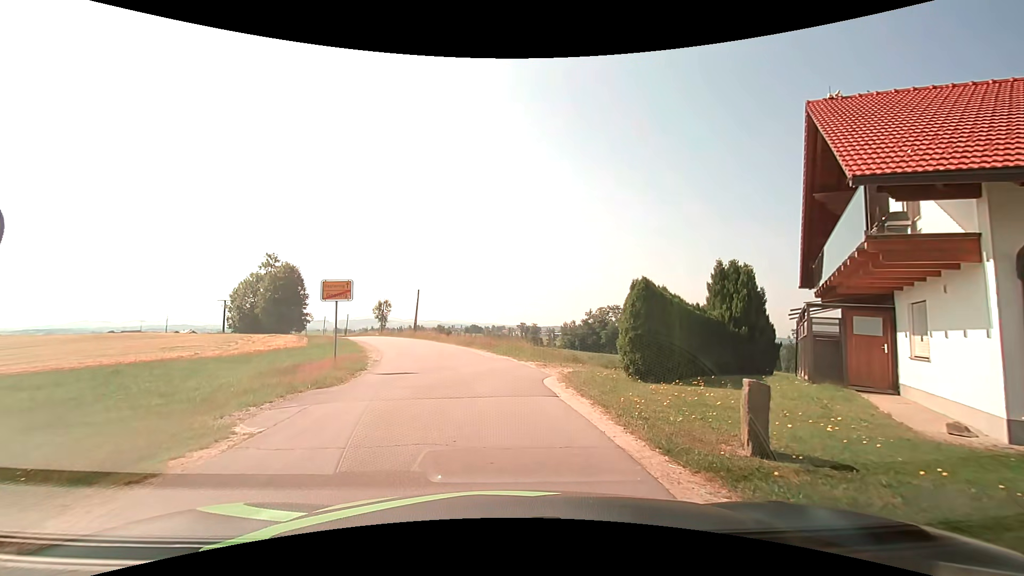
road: residential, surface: asphalt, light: Day
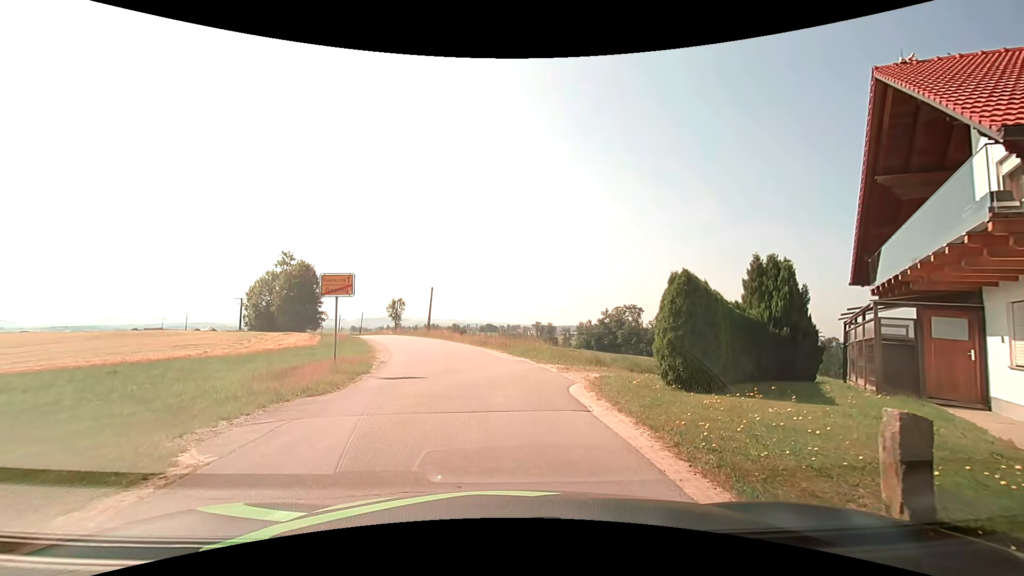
(0.0, +1.6) m; -2°
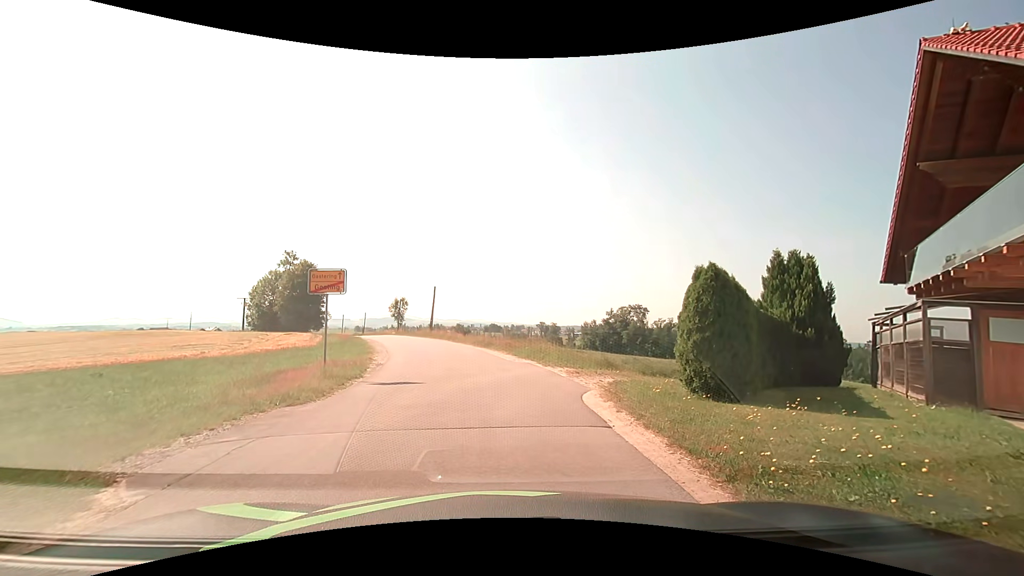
(0.0, +1.1) m; -1°
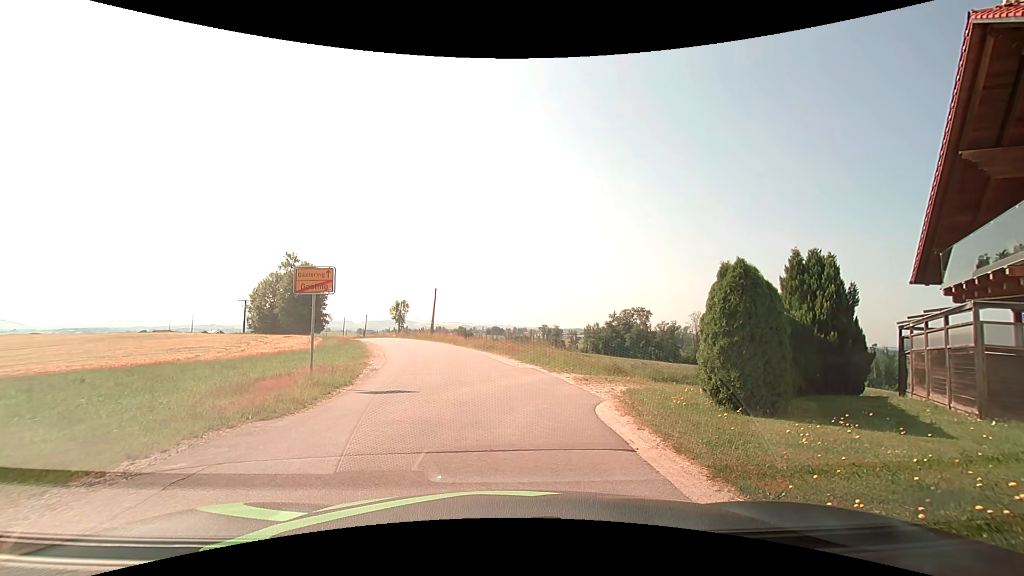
(0.0, +1.1) m; 0°
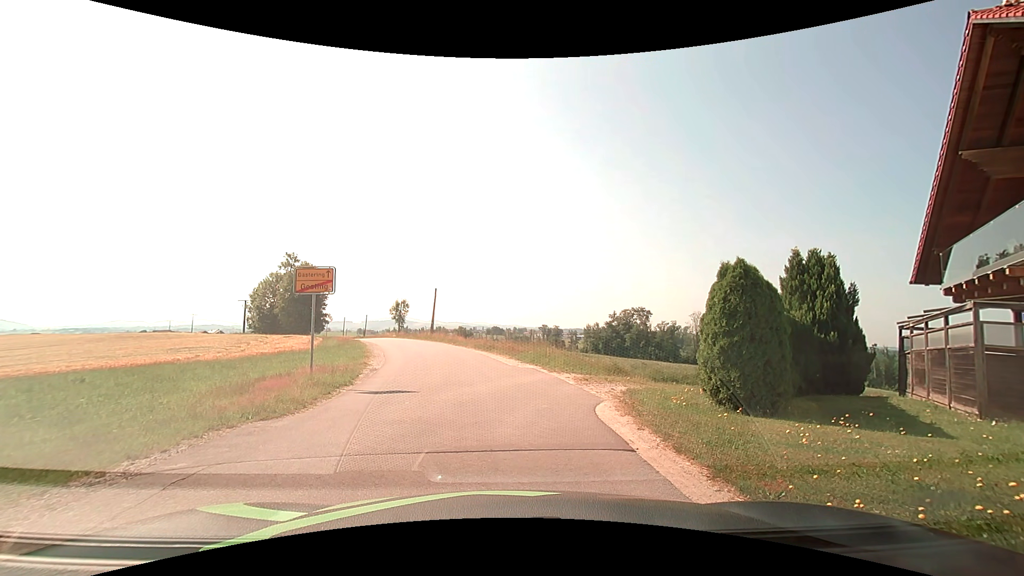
(0.0, 0.0) m; 0°
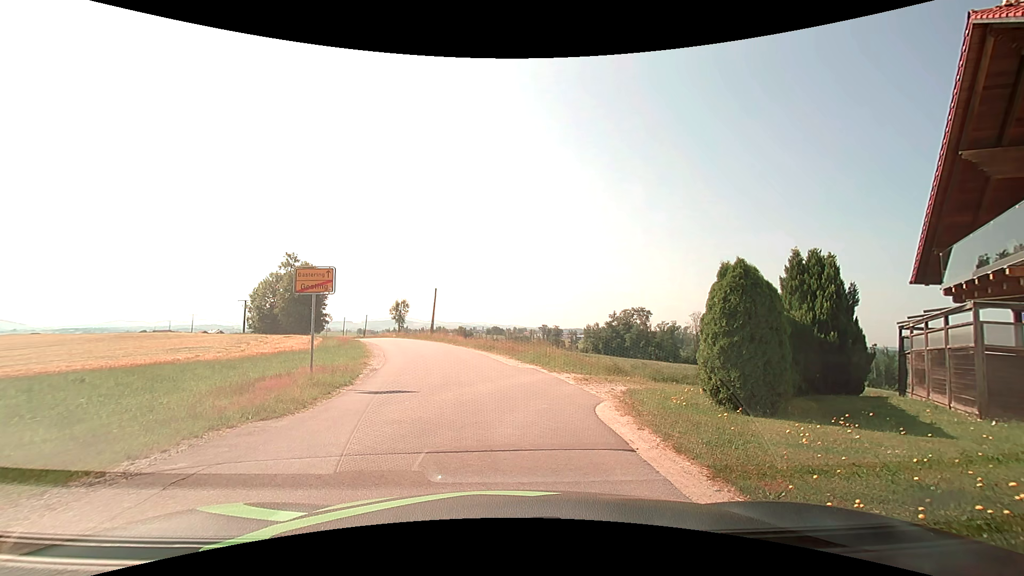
(0.0, 0.0) m; 0°
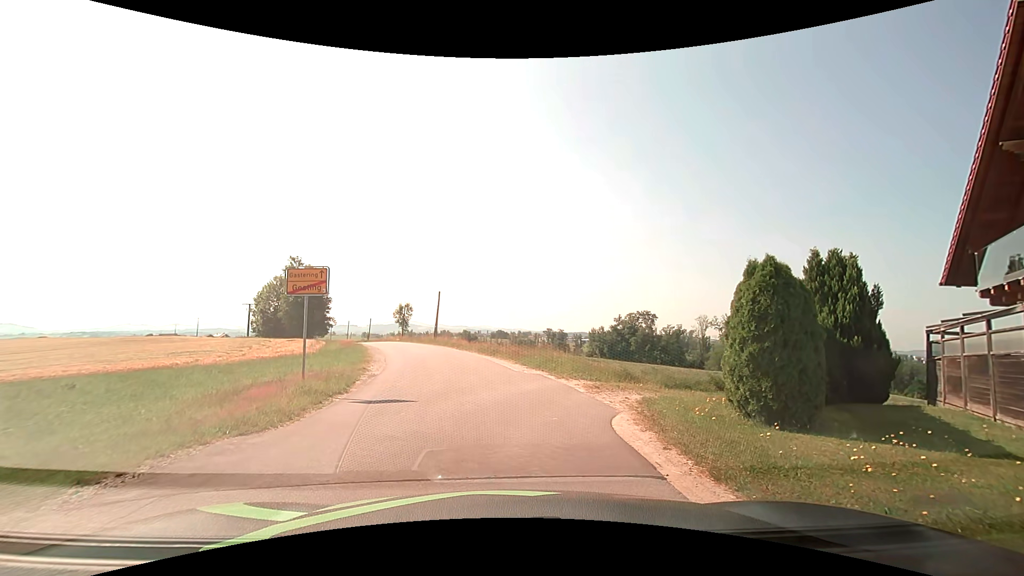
(0.0, +0.9) m; 0°
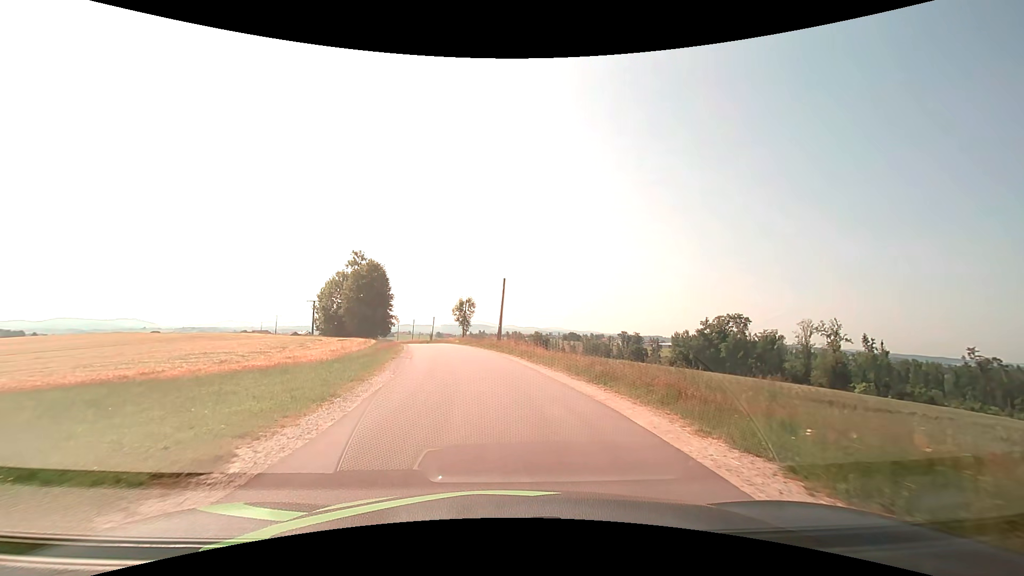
(-1.1, +14.1) m; -8°
(0, +10) (-1, +20) (-3, +30) (-5, +40) (-7, +49) (-9, +59) (-11, +69) (-13, +79) (-15, +89) (-17, +98) m
